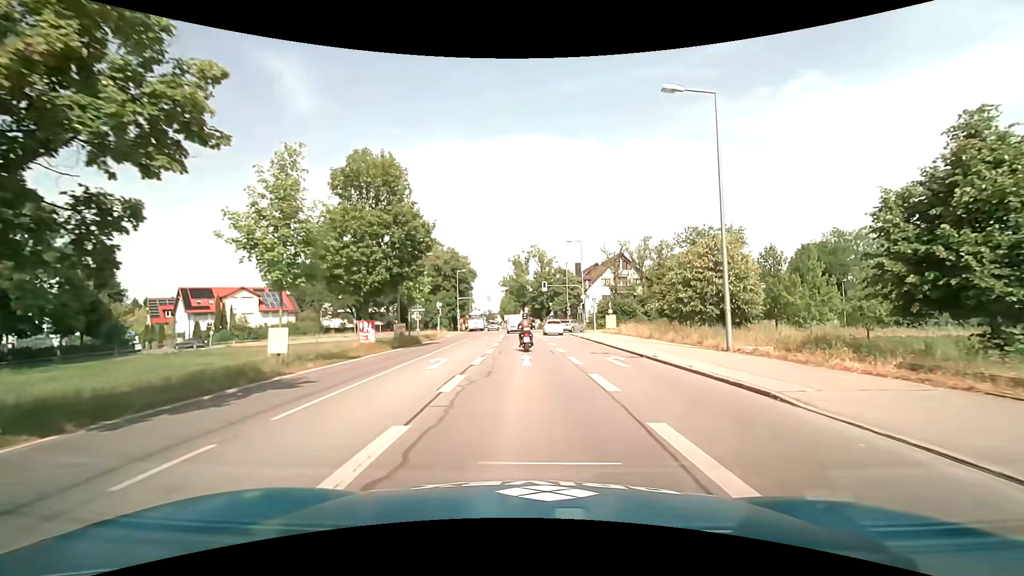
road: tertiary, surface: asphalt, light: Day
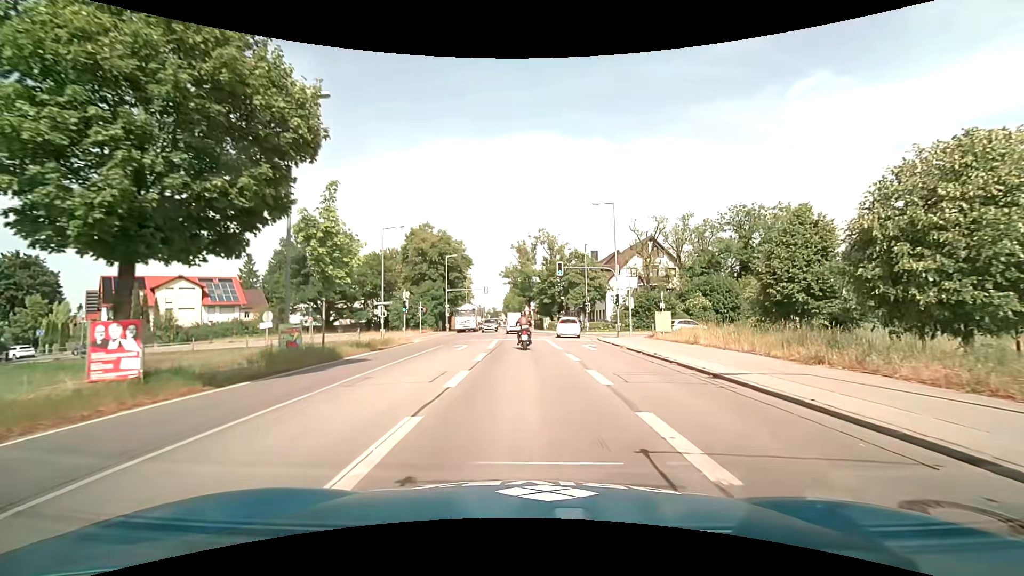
(-0.2, +17.4) m; -1°
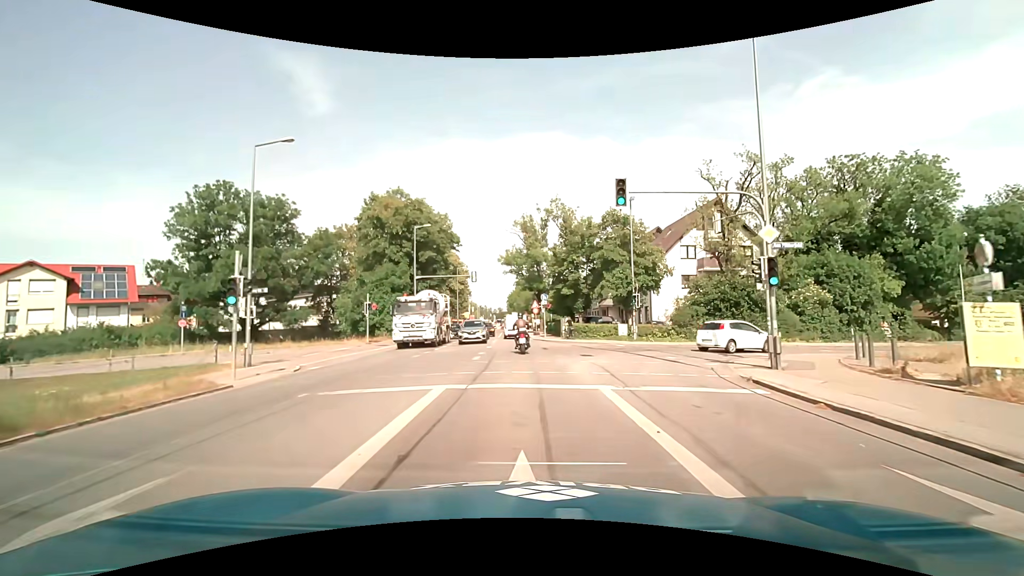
(-0.3, +22.5) m; -1°
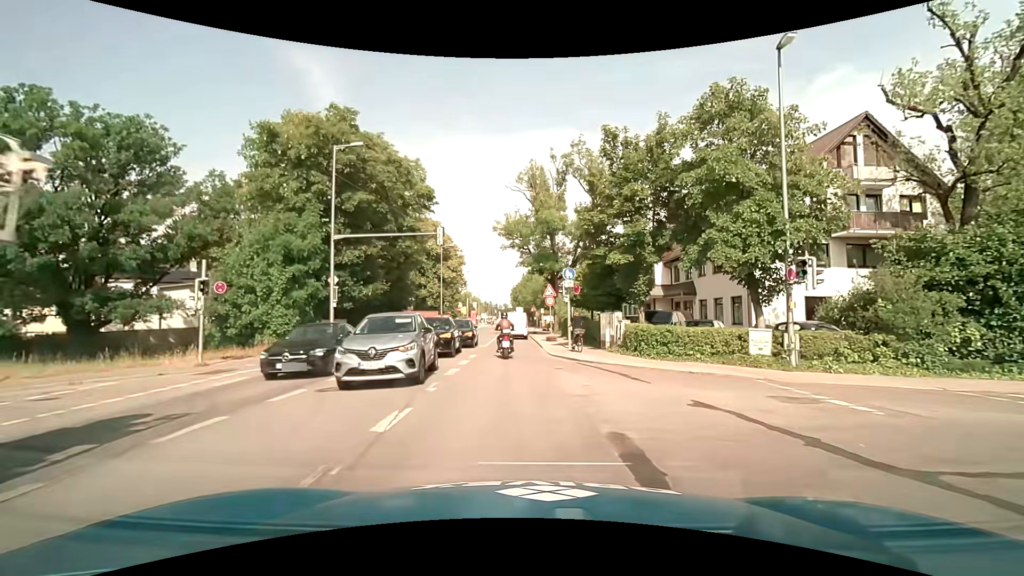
(-0.1, +20.3) m; -1°
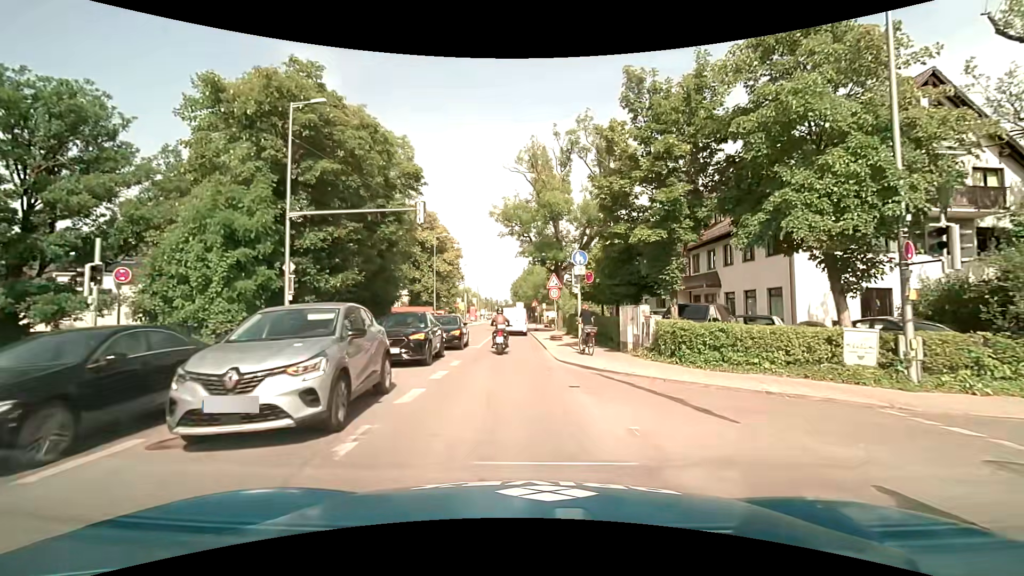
(0.0, +4.6) m; 0°
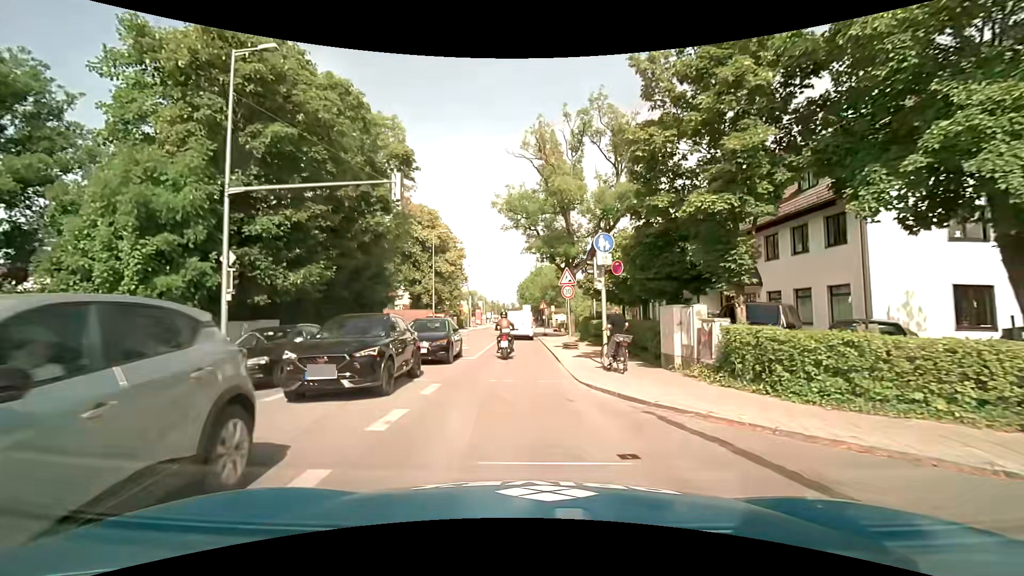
(0.0, +4.6) m; -1°
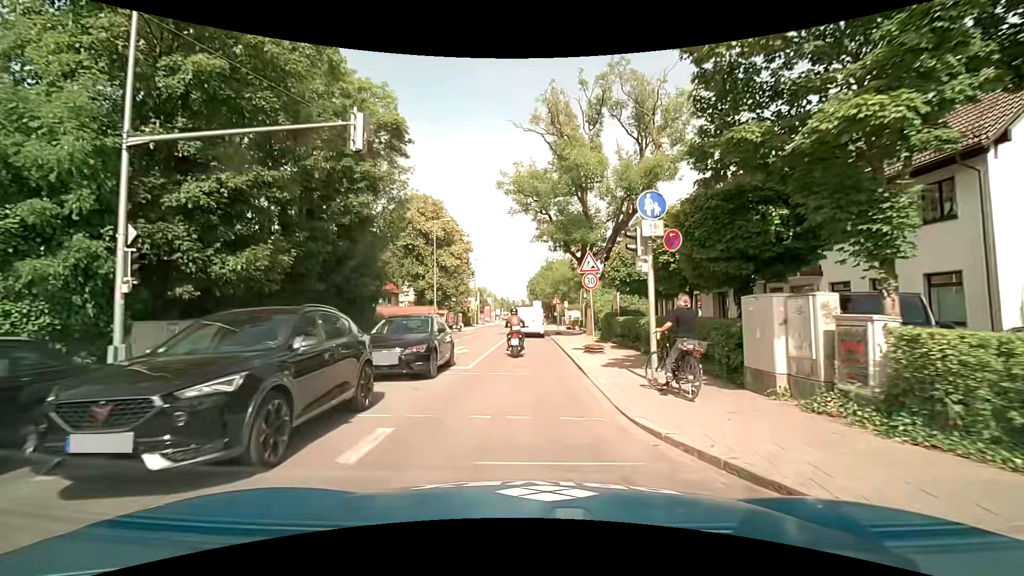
(0.0, +4.4) m; -1°
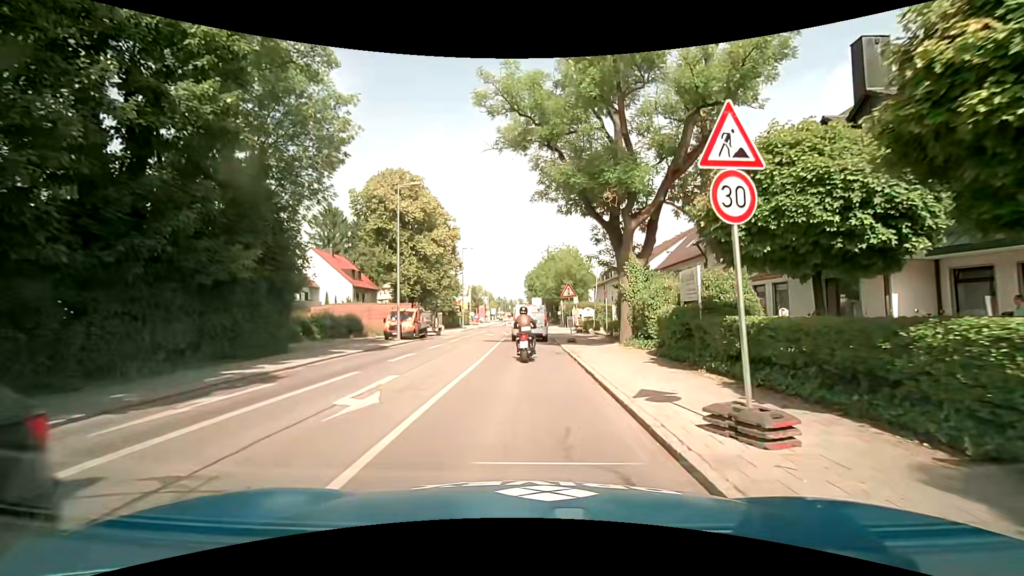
(-0.2, +12.1) m; 0°
